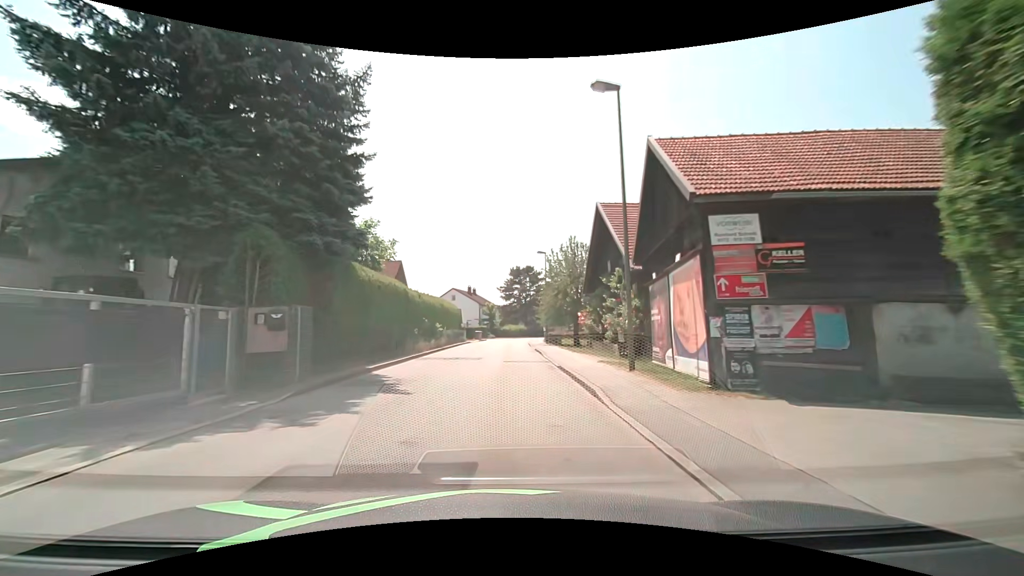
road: unclassified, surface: asphalt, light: Day
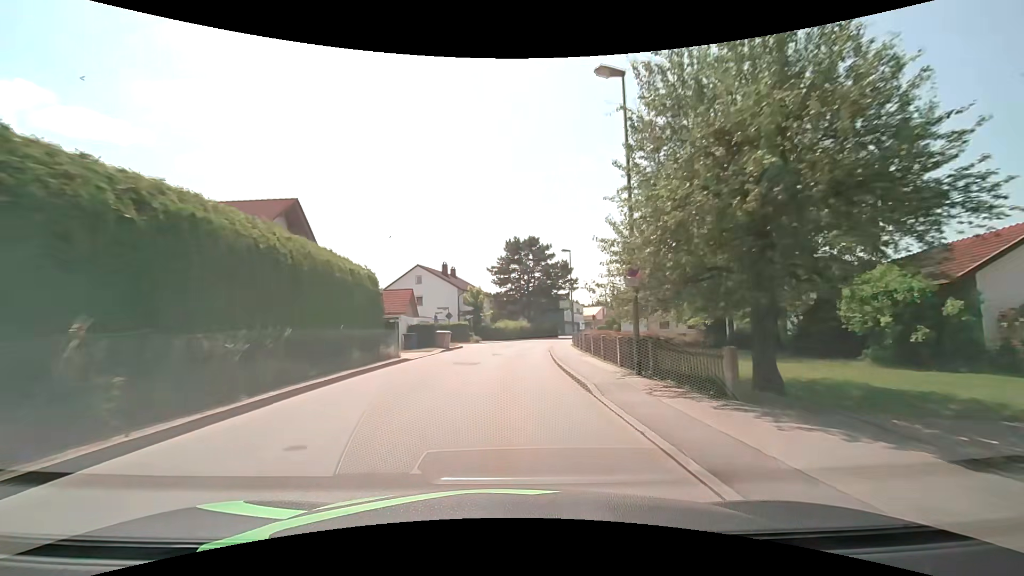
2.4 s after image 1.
(0.0, +31.6) m; 0°
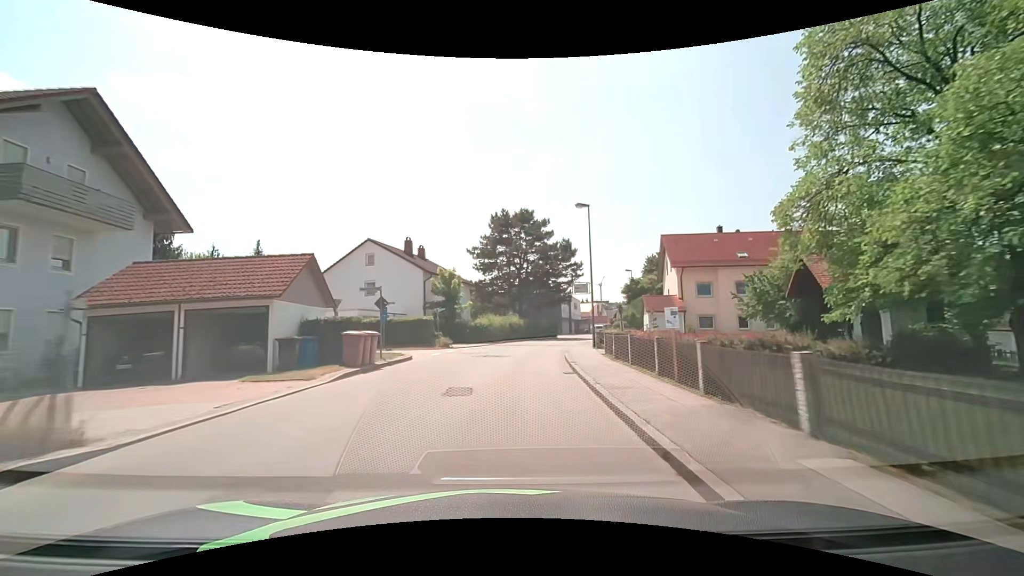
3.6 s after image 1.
(+0.3, +15.9) m; +2°
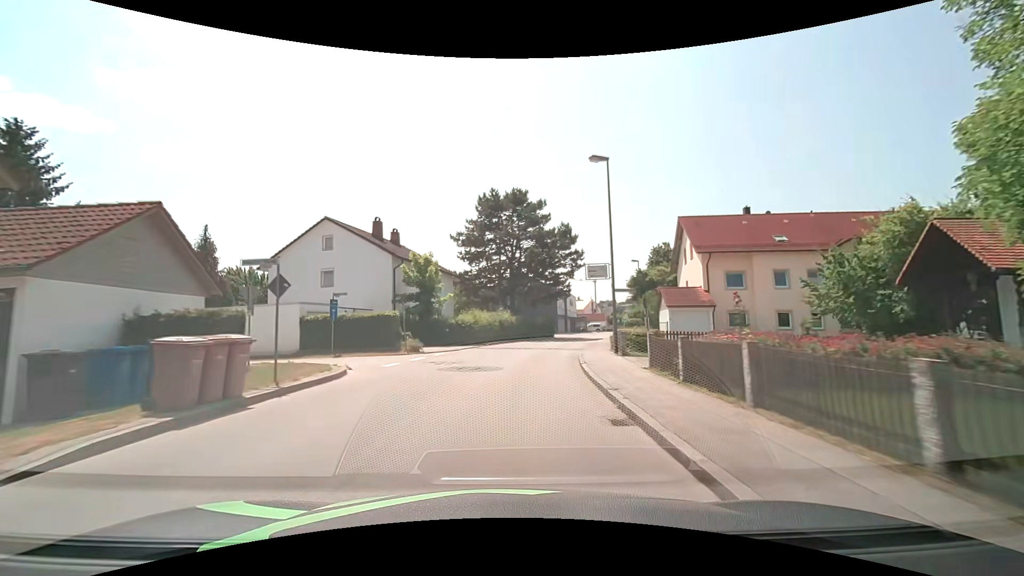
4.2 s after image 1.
(0.0, +7.7) m; +1°
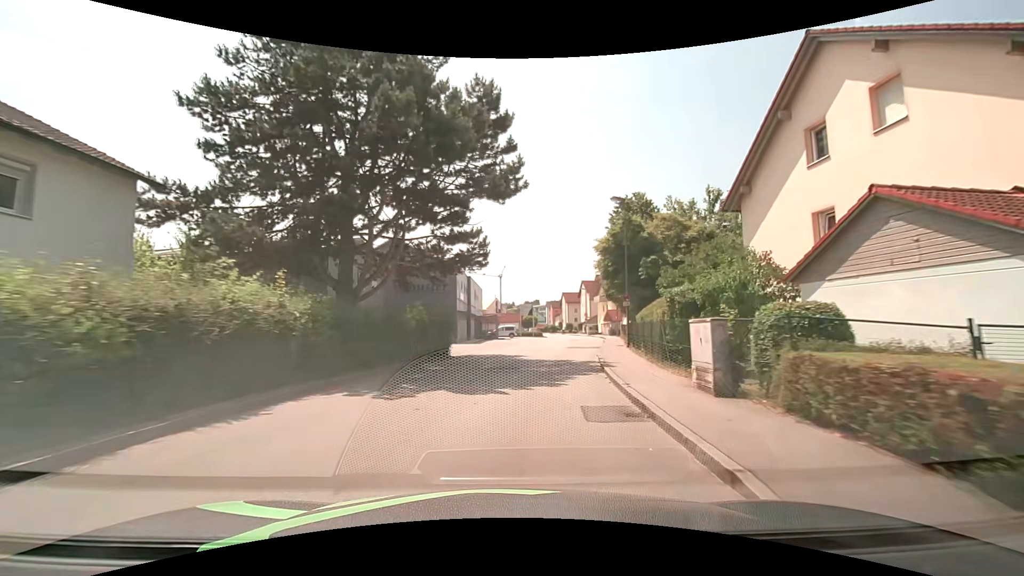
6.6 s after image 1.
(+2.4, +29.3) m; +12°
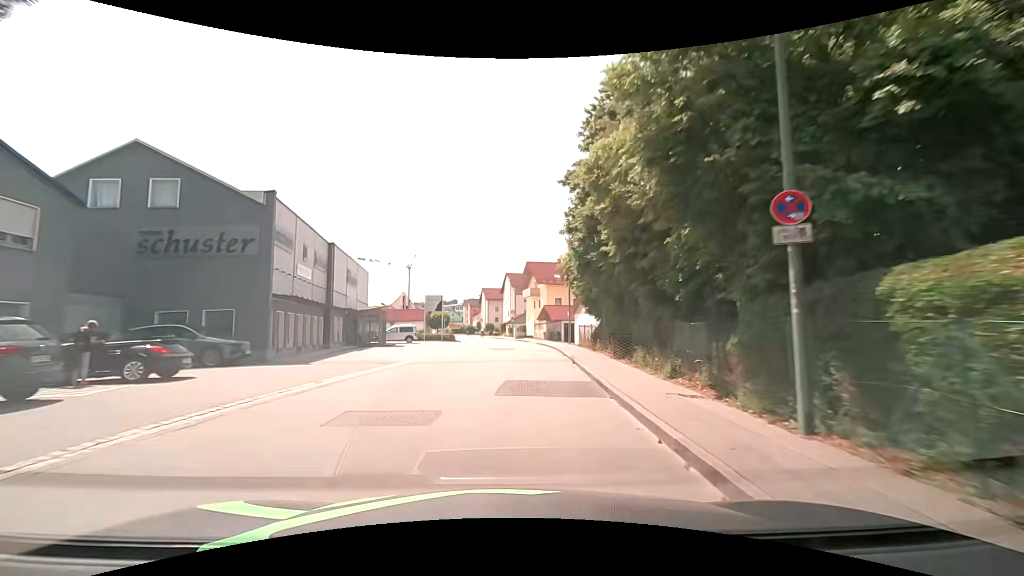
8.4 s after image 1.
(+1.8, +21.2) m; +8°
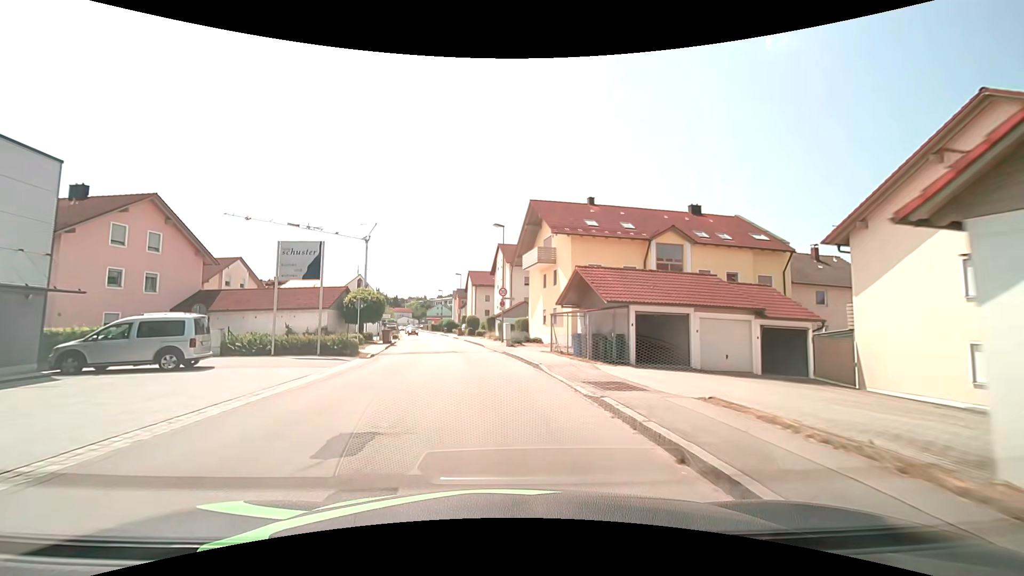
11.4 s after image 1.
(+1.5, +33.8) m; +2°
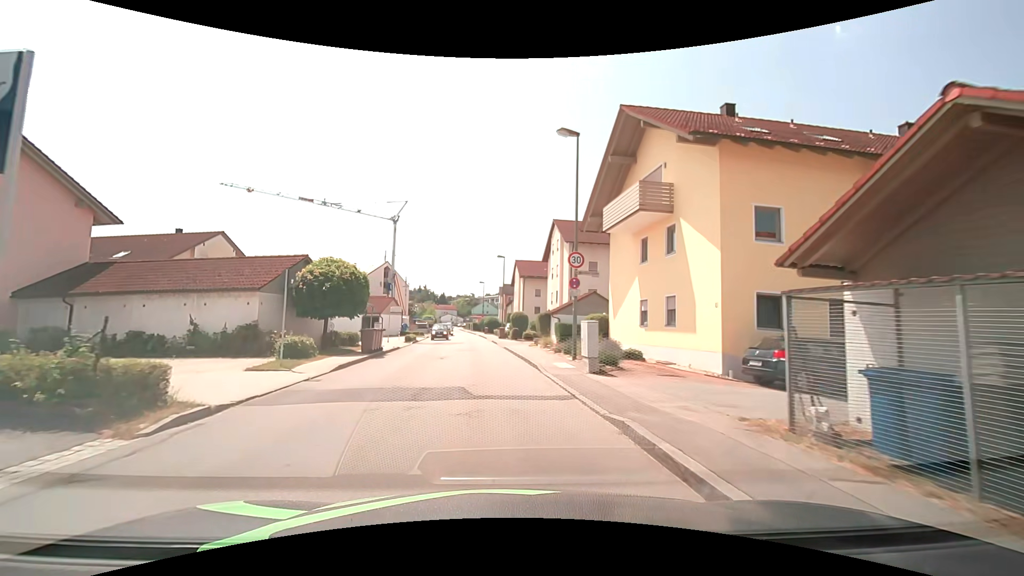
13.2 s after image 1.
(-0.9, +16.3) m; -6°
(0, +10) (-1, +20) (-2, +30) (-2, +40) (-3, +50) (-4, +60) (-5, +70) (-6, +80) (-7, +90) (-9, +100) m
